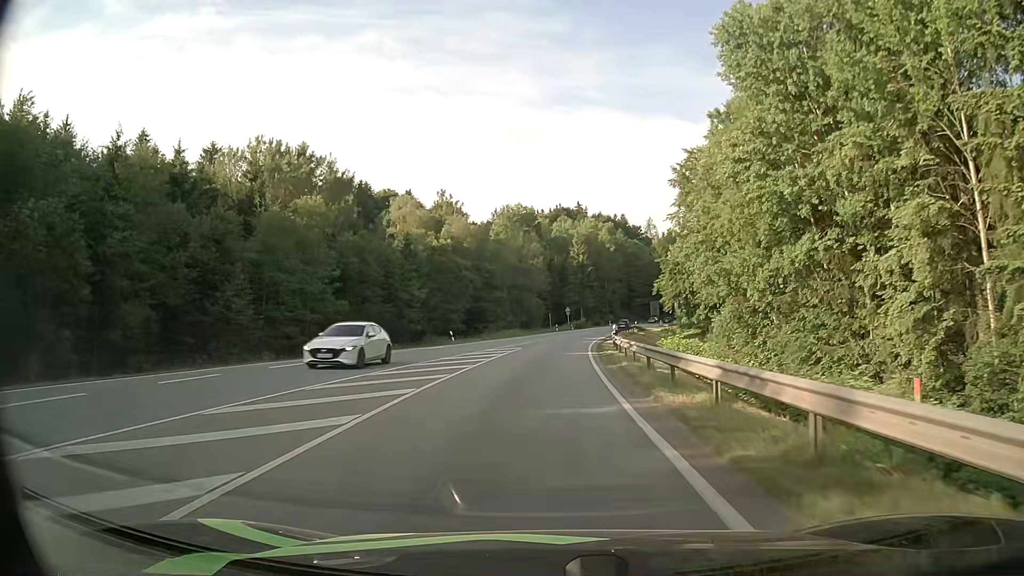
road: secondary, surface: asphalt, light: Day
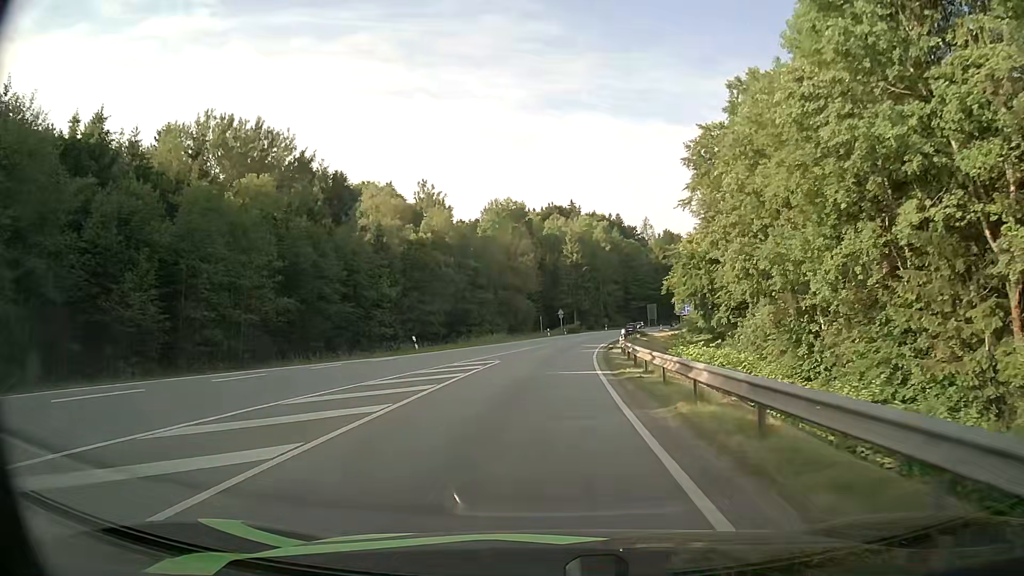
(+0.1, +10.5) m; +1°
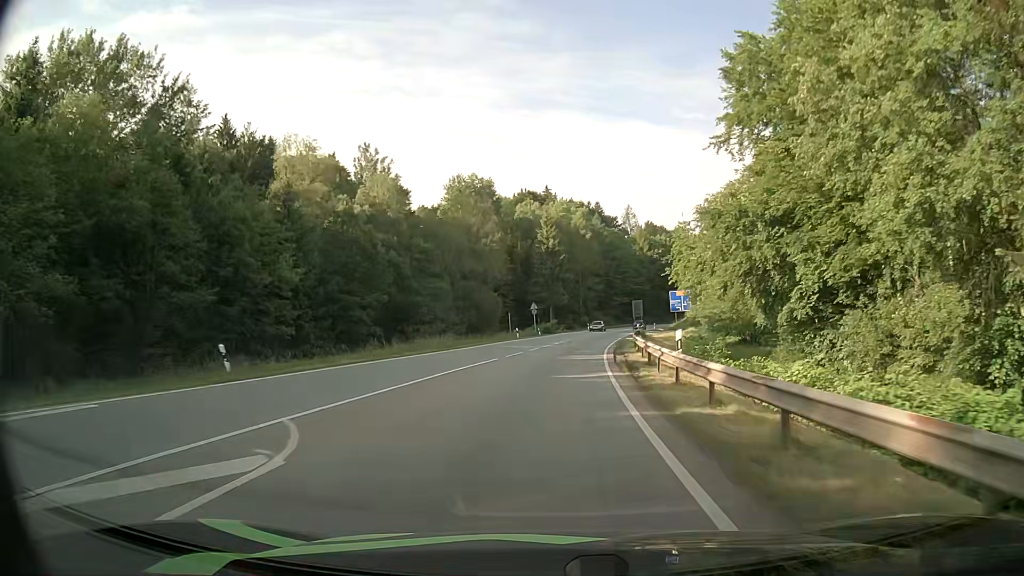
(+0.3, +20.8) m; +2°
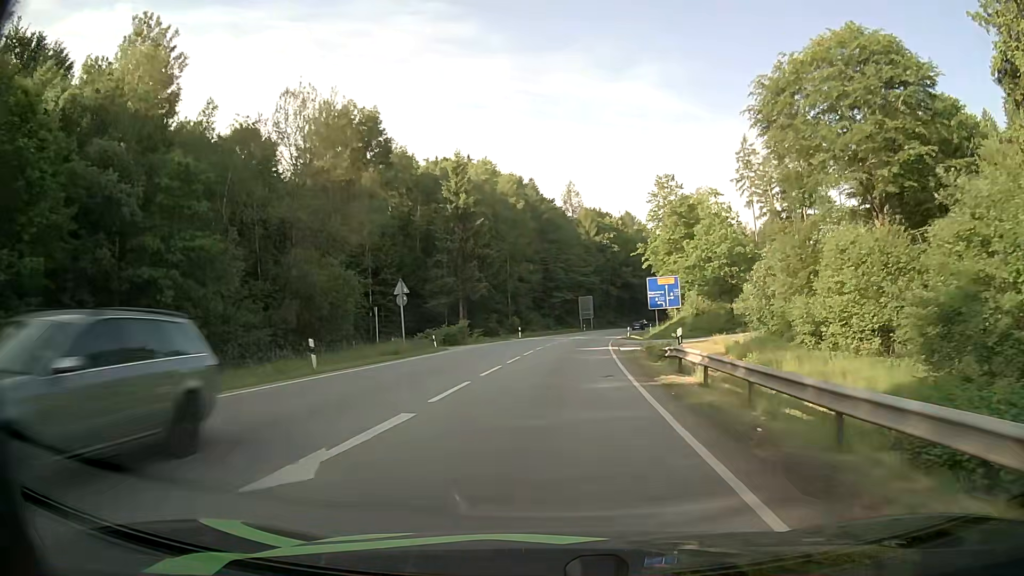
(+2.3, +40.7) m; +6°
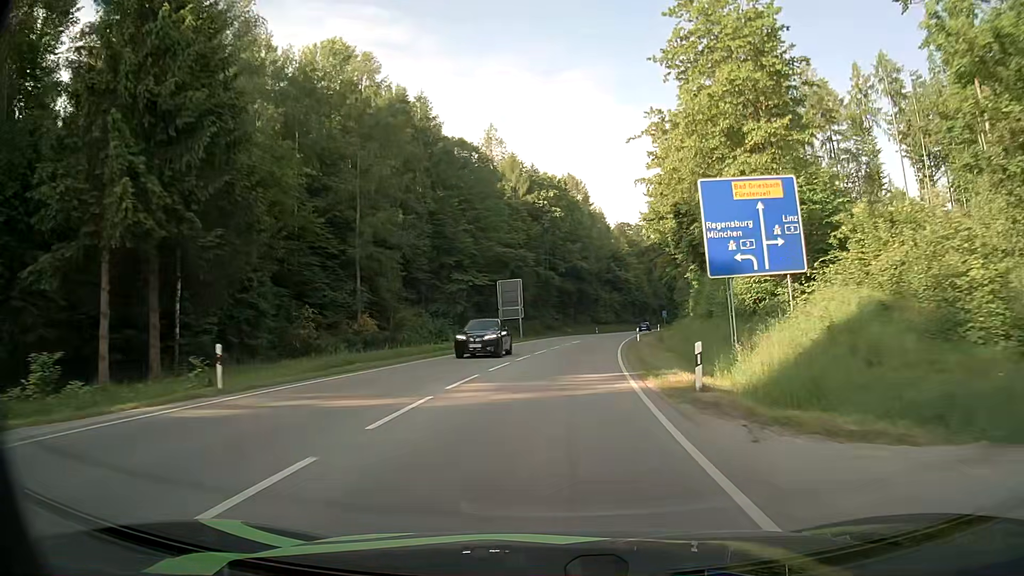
(+3.2, +51.0) m; +6°
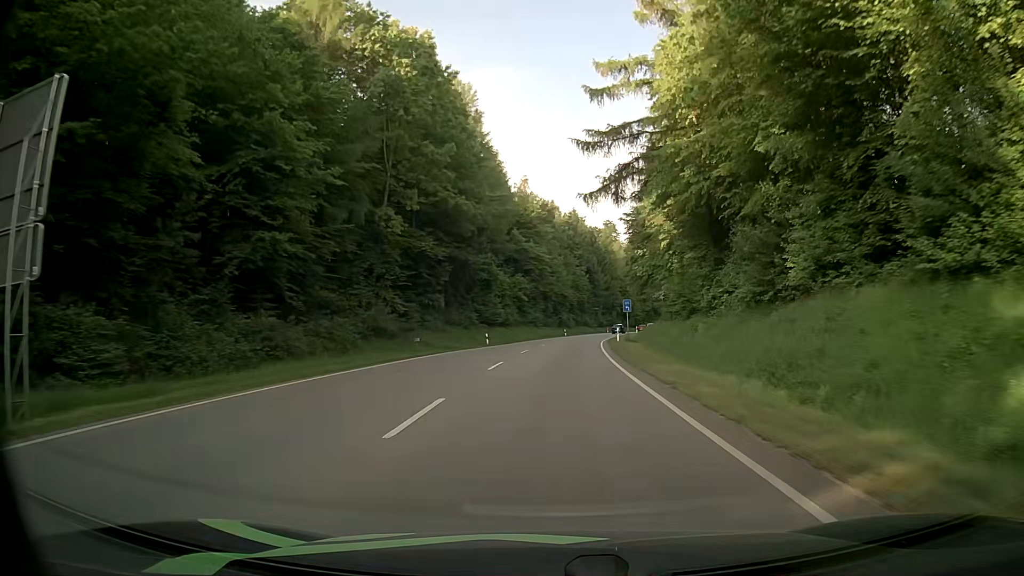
(+3.9, +55.1) m; +9°
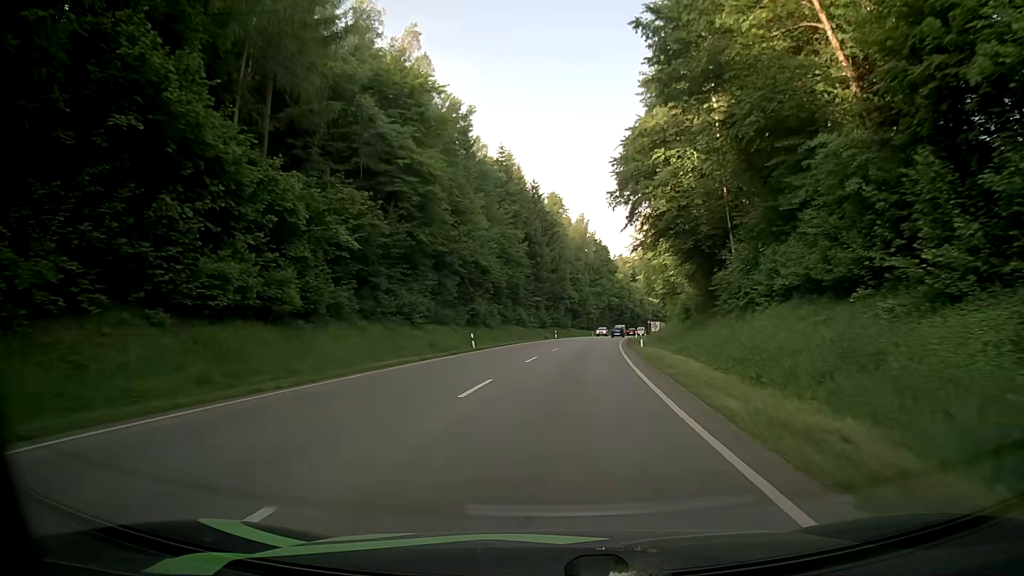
(+2.6, +55.5) m; +5°
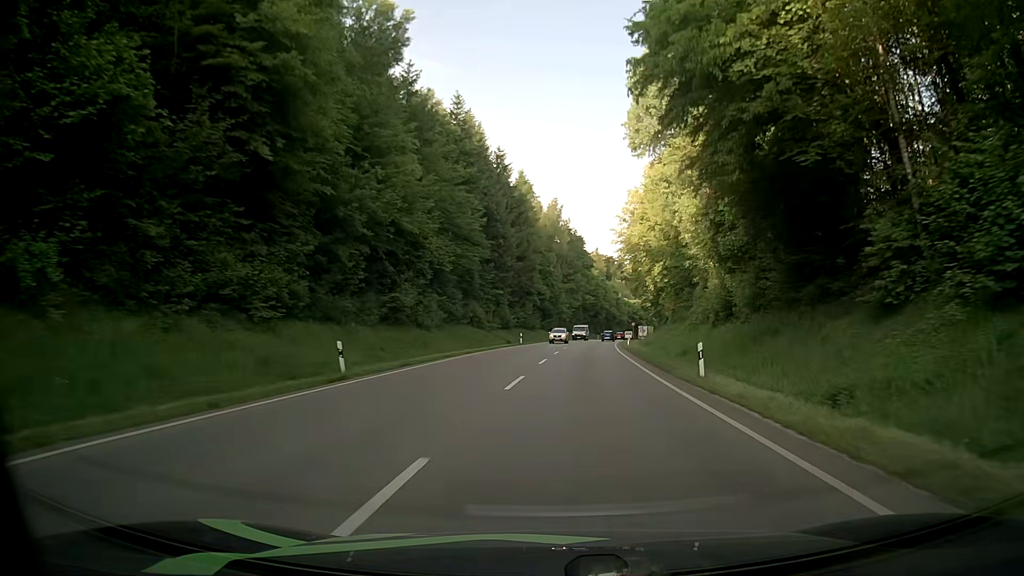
(+0.3, +22.1) m; +2°
(0, +10) (+1, +20) (+1, +30) (+2, +40) (+3, +50) (+4, +60) (+5, +70) (+7, +80) (+8, +90) (+9, +99) m
